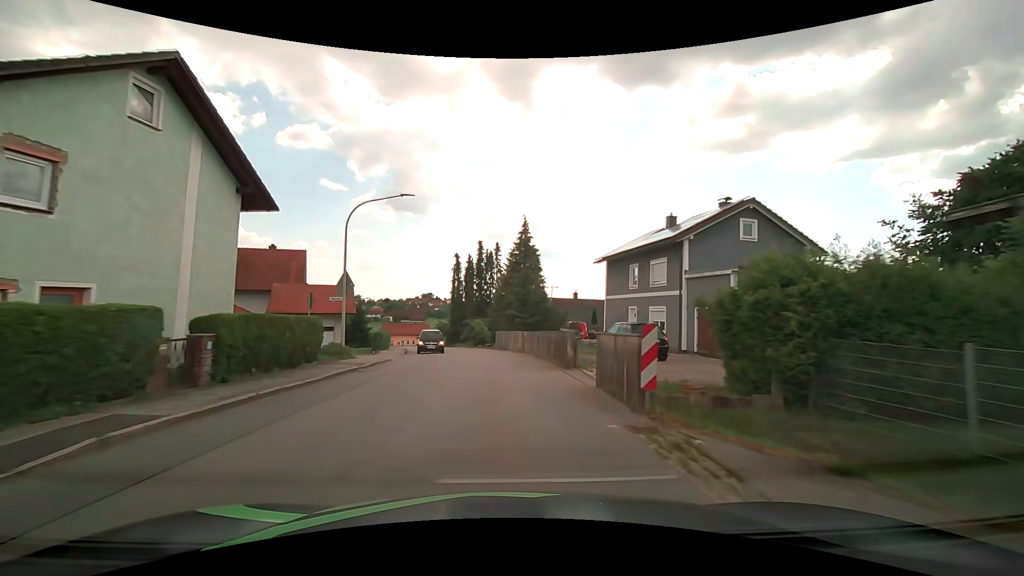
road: tertiary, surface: asphalt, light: Day
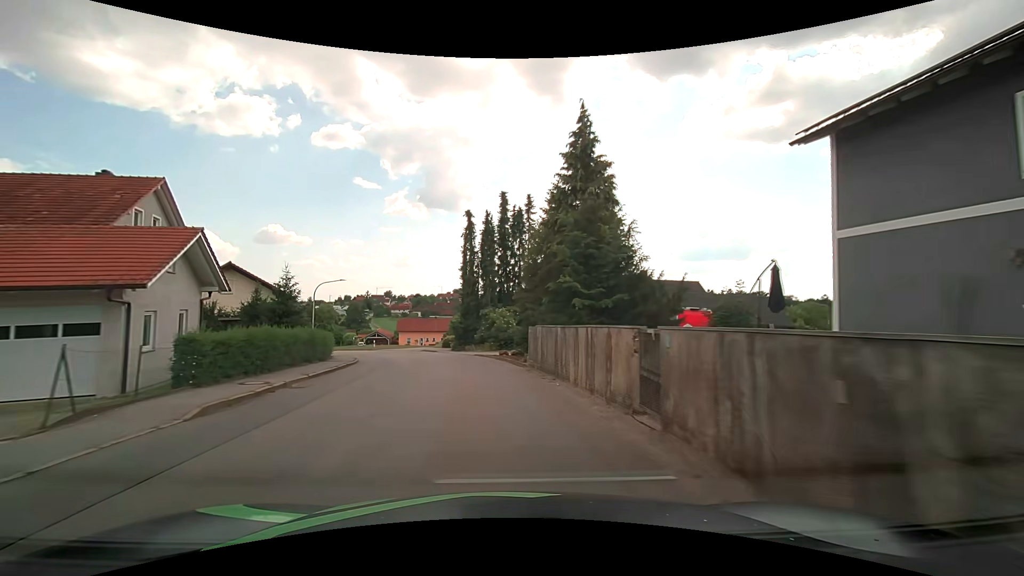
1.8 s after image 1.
(-0.3, +23.2) m; -4°
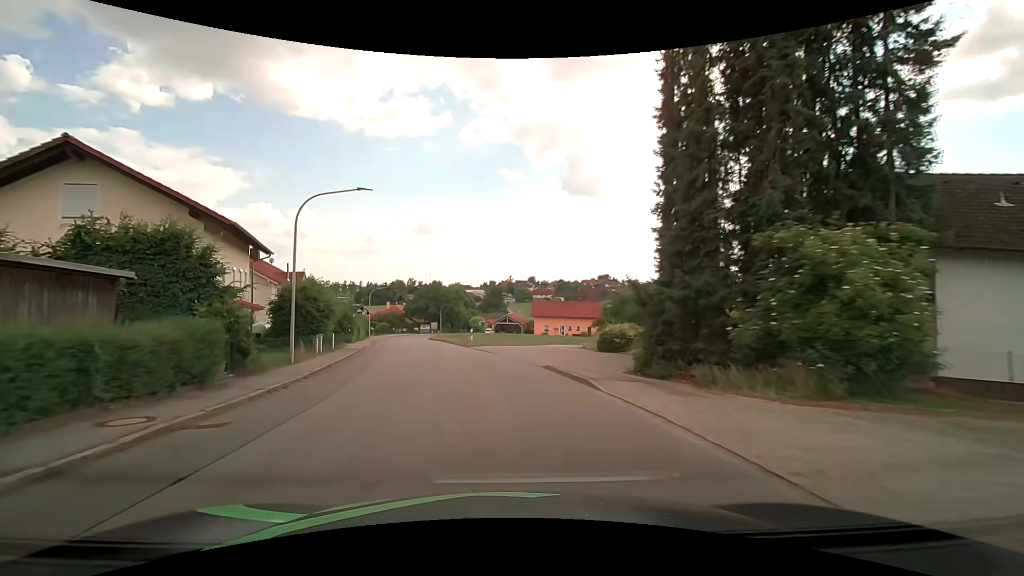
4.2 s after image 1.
(-4.0, +30.6) m; -16°
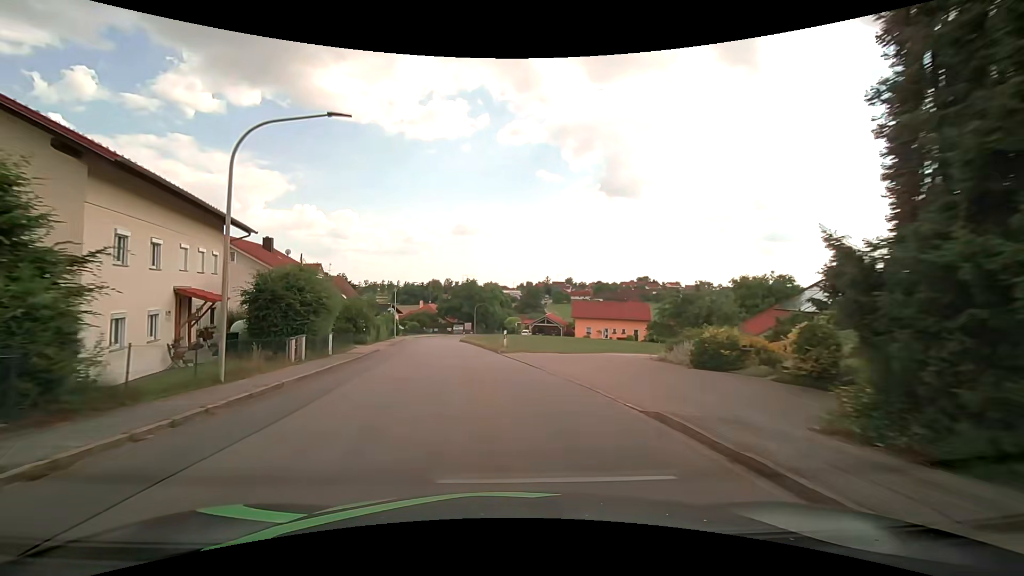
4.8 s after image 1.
(-0.3, +7.7) m; -4°
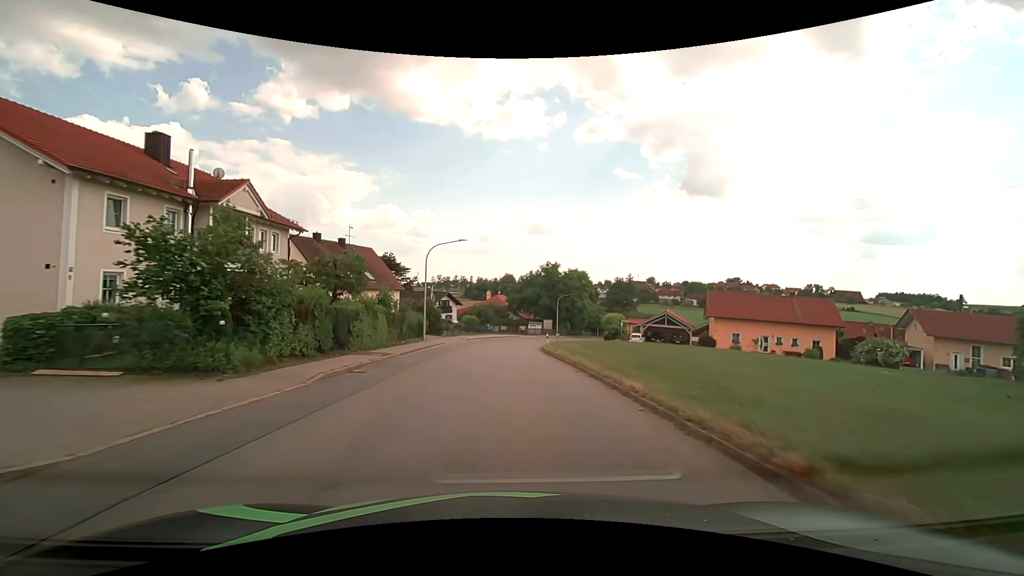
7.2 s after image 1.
(-3.4, +30.4) m; -8°
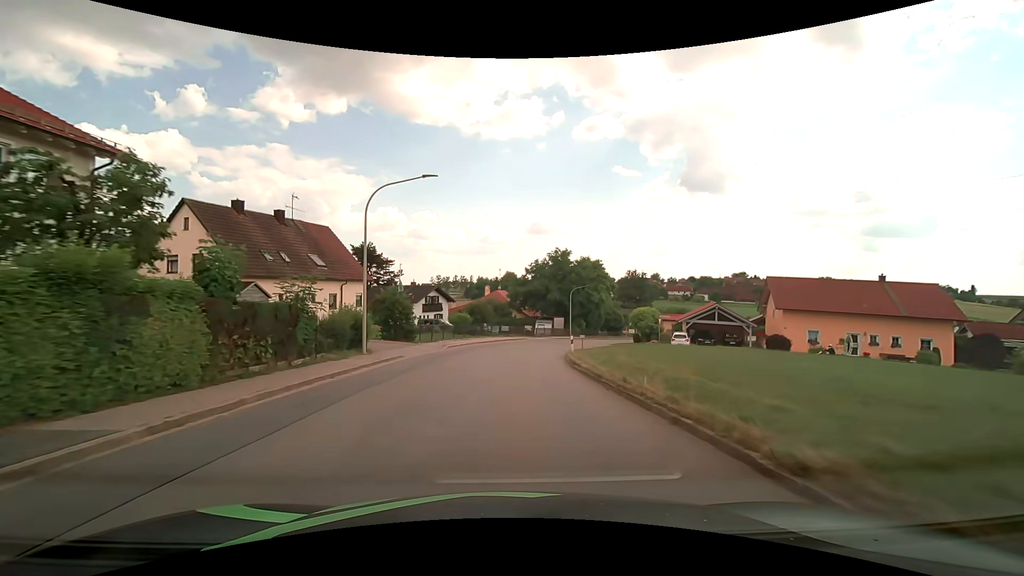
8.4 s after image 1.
(-0.1, +15.3) m; 0°
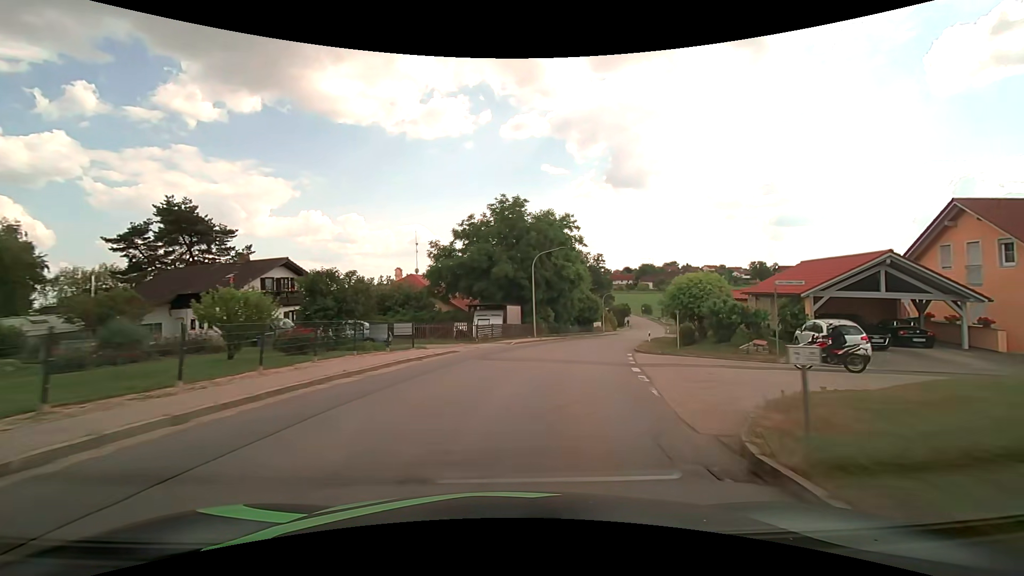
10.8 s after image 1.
(+1.1, +30.5) m; +7°
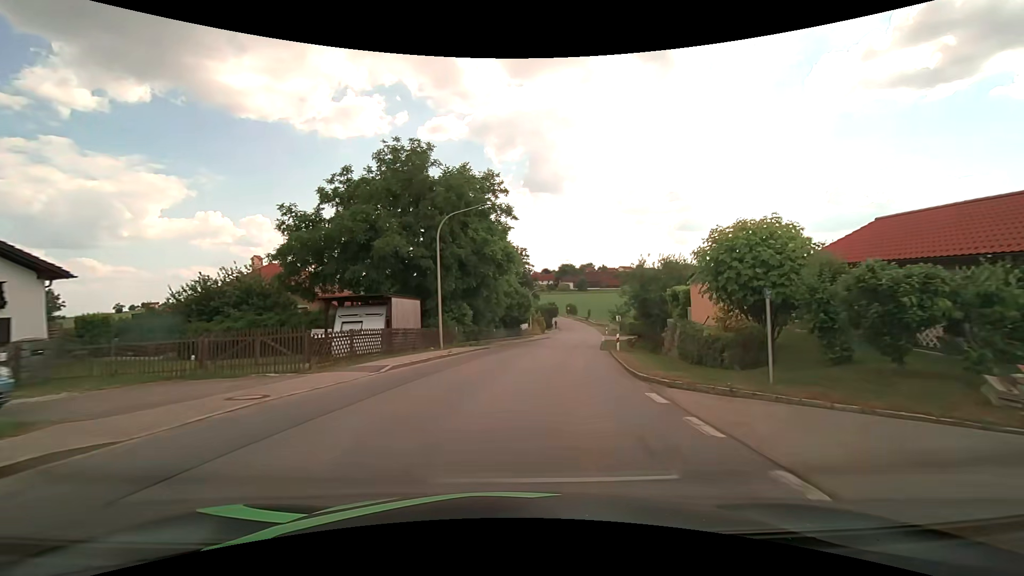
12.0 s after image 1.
(+1.2, +15.1) m; +9°
(+1, +10) (+2, +20) (+3, +30) (+5, +40) (+7, +49) (+9, +59) (+11, +69) (+13, +79) (+14, +89) (+15, +99) m
